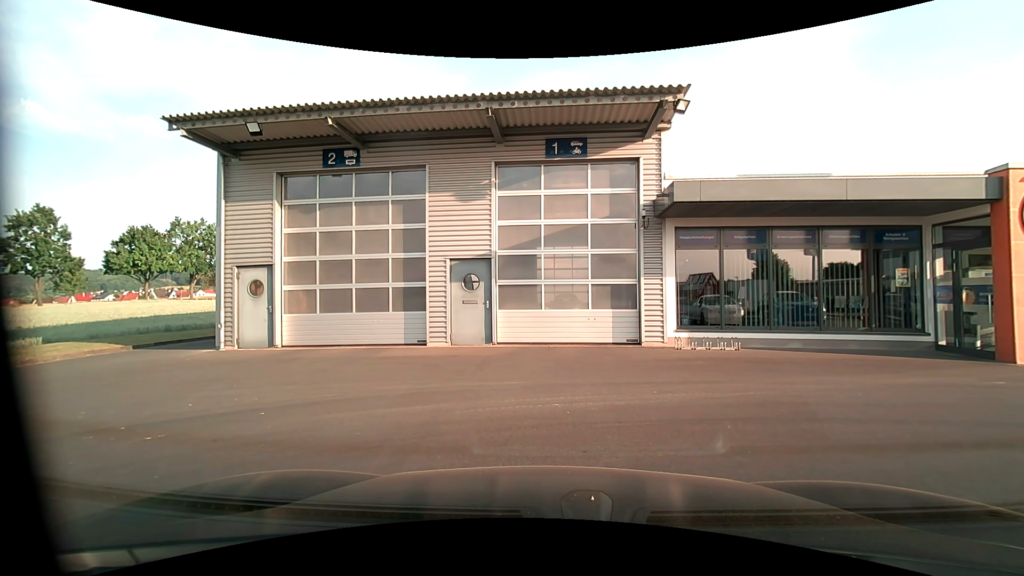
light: Day
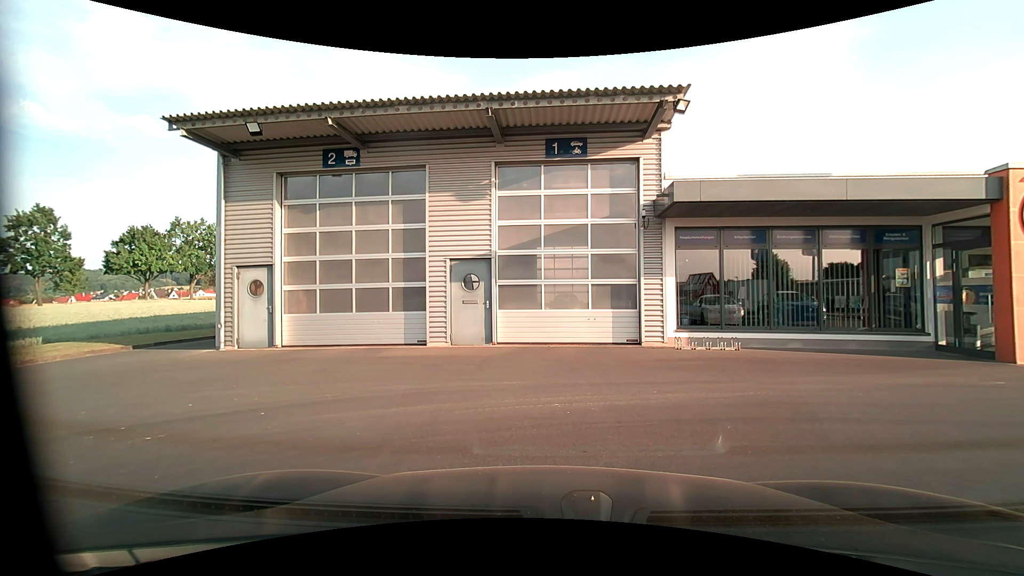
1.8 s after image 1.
(0.0, 0.0) m; 0°
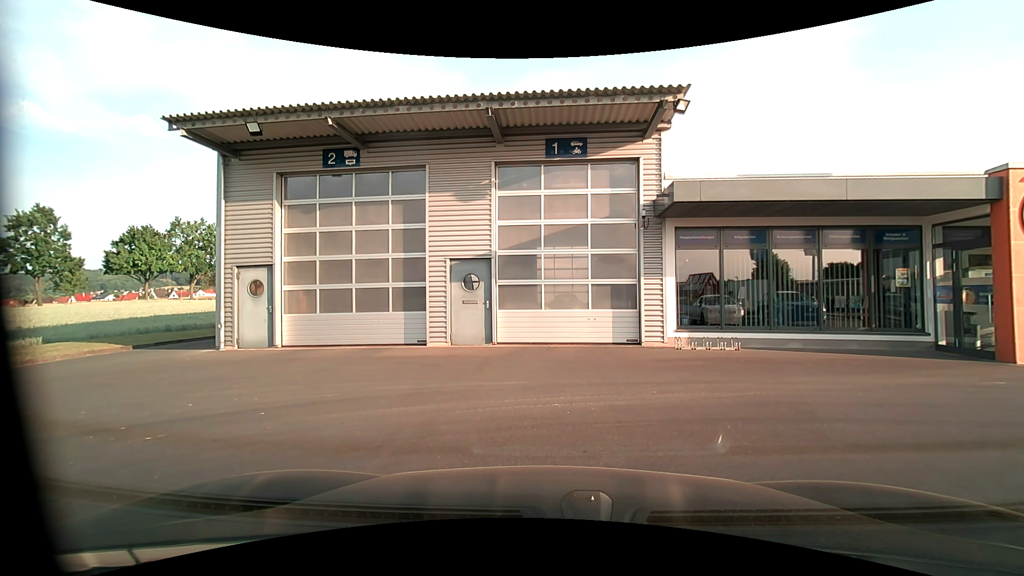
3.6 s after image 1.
(0.0, 0.0) m; 0°
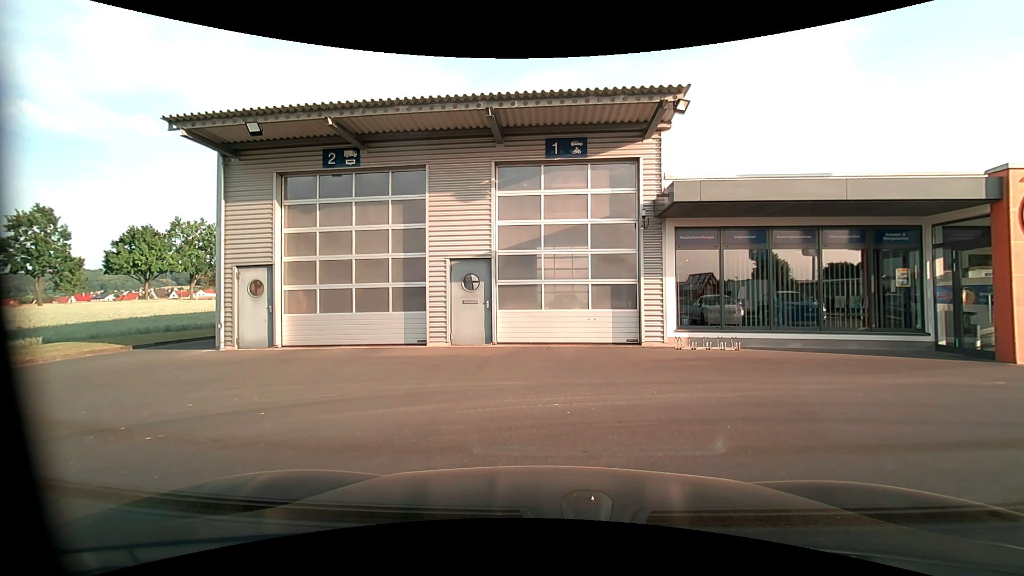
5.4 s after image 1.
(0.0, 0.0) m; 0°
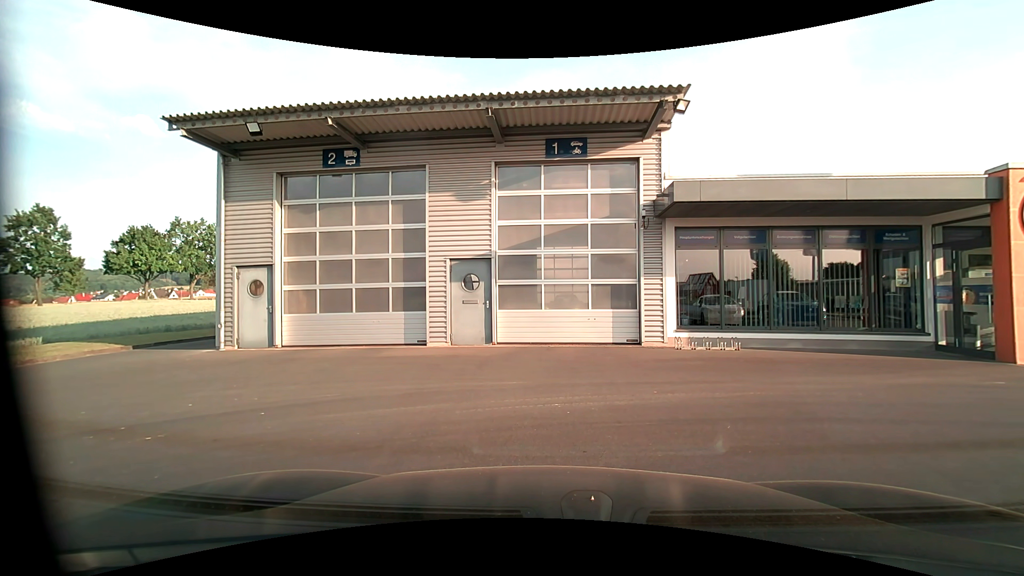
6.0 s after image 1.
(0.0, 0.0) m; 0°
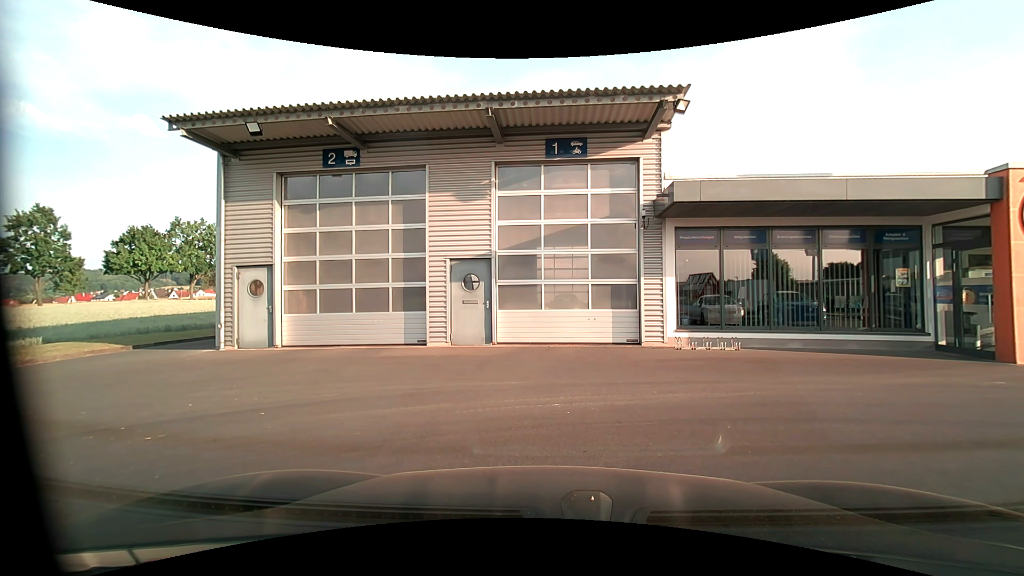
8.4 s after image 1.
(0.0, 0.0) m; 0°
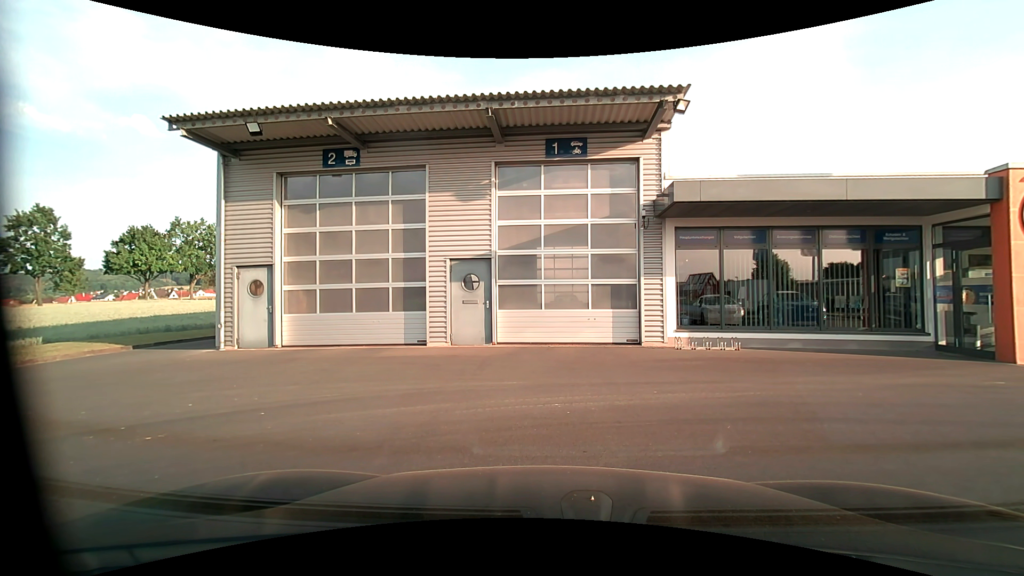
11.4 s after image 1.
(0.0, 0.0) m; 0°
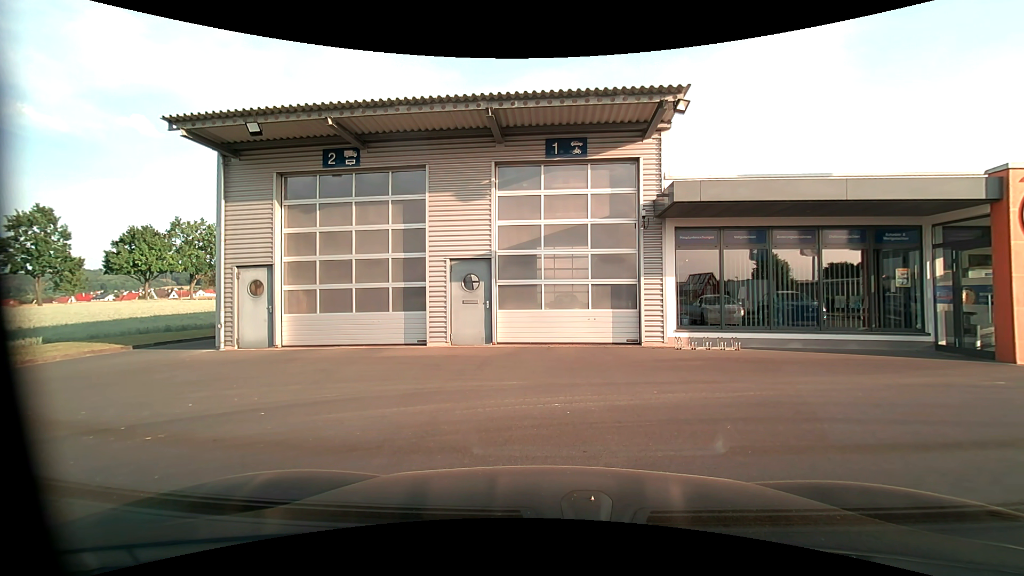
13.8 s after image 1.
(0.0, 0.0) m; 0°
